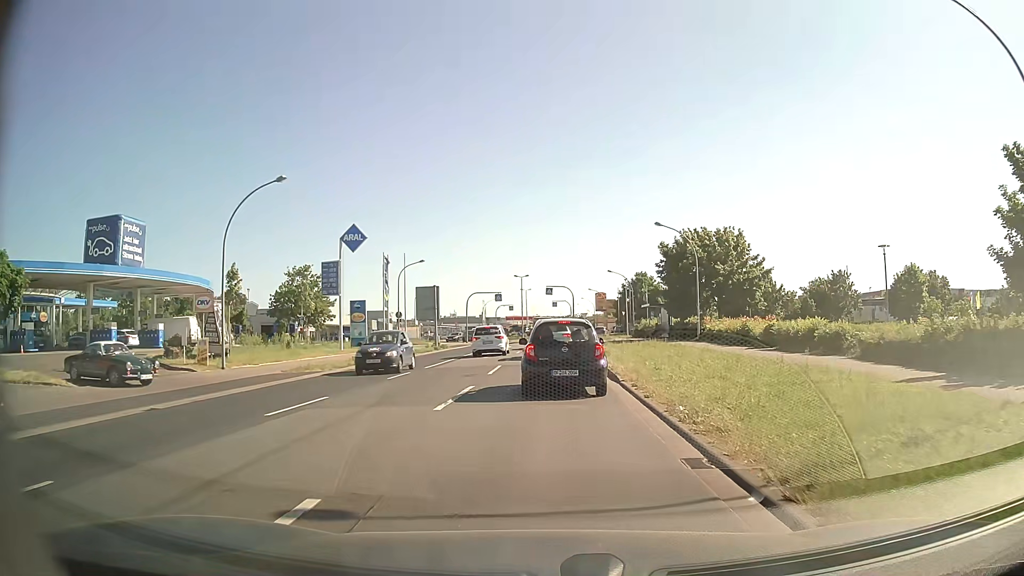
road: tertiary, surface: asphalt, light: Day
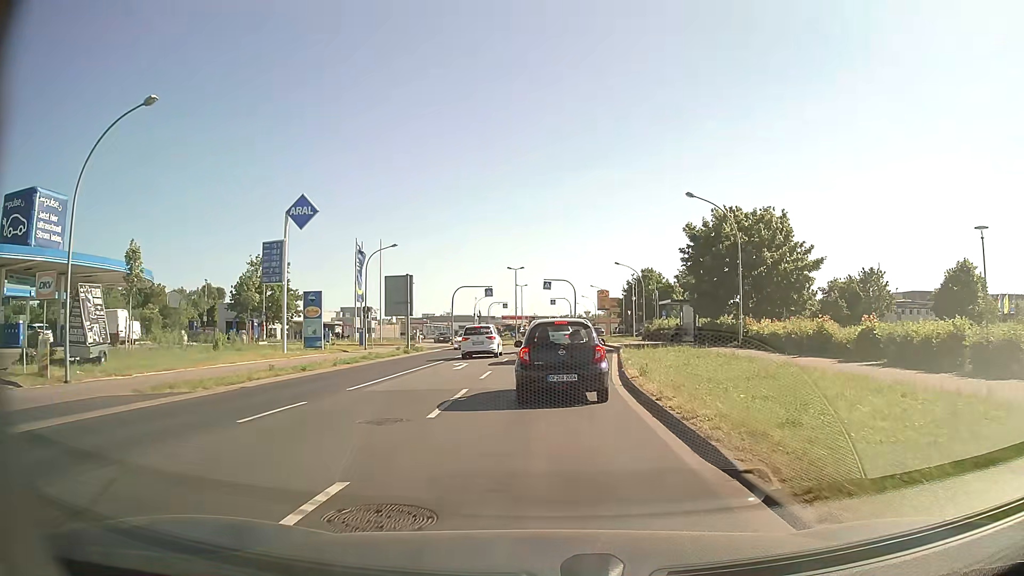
(0.0, +10.3) m; 0°
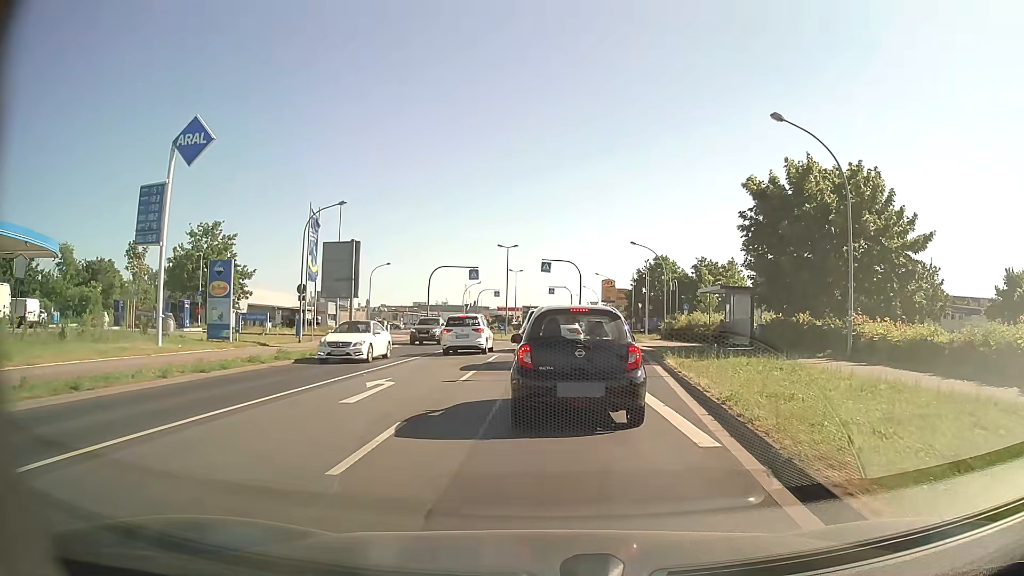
(+0.1, +12.8) m; 0°
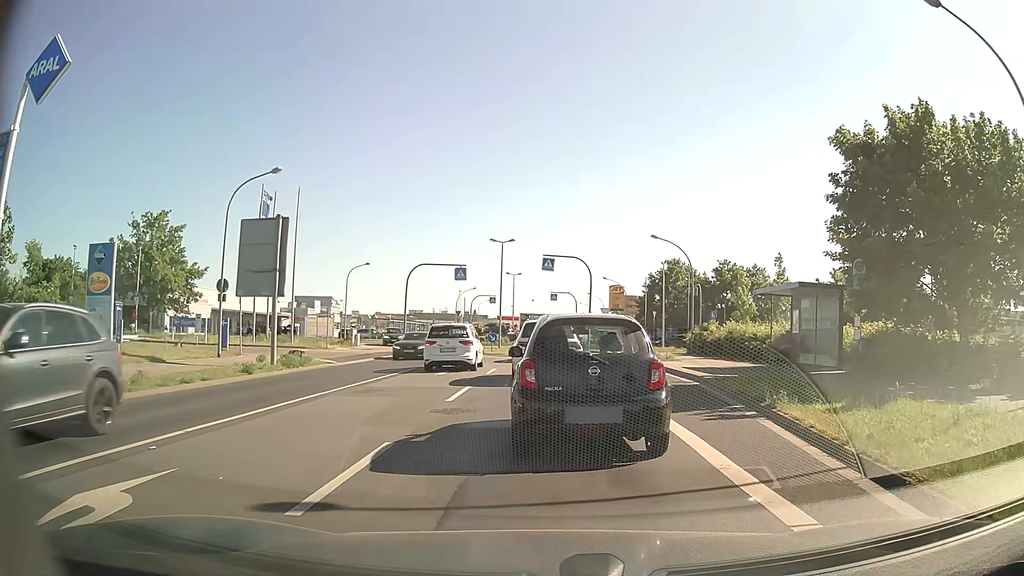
(0.0, +9.7) m; 0°
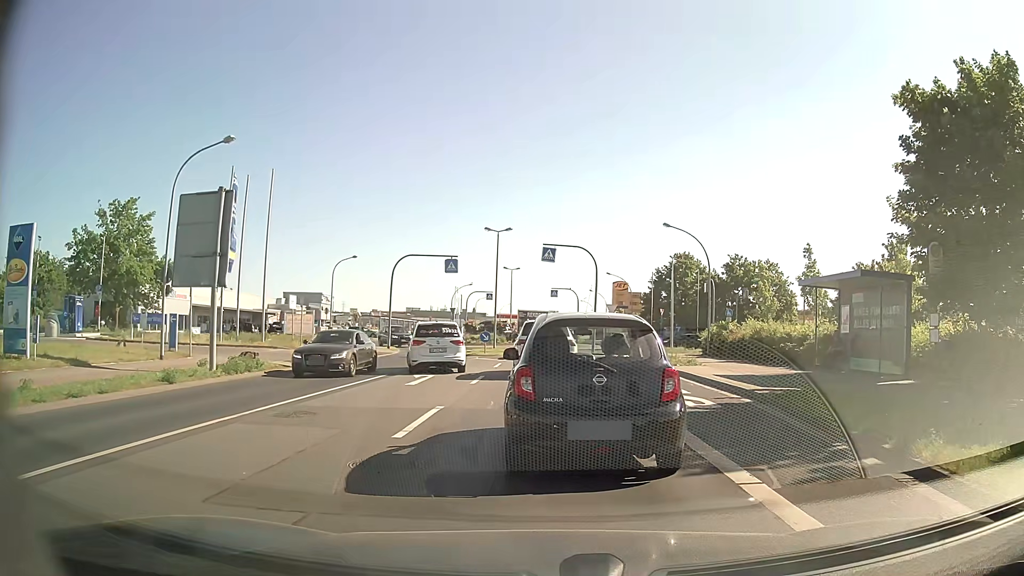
(0.0, +4.6) m; 0°
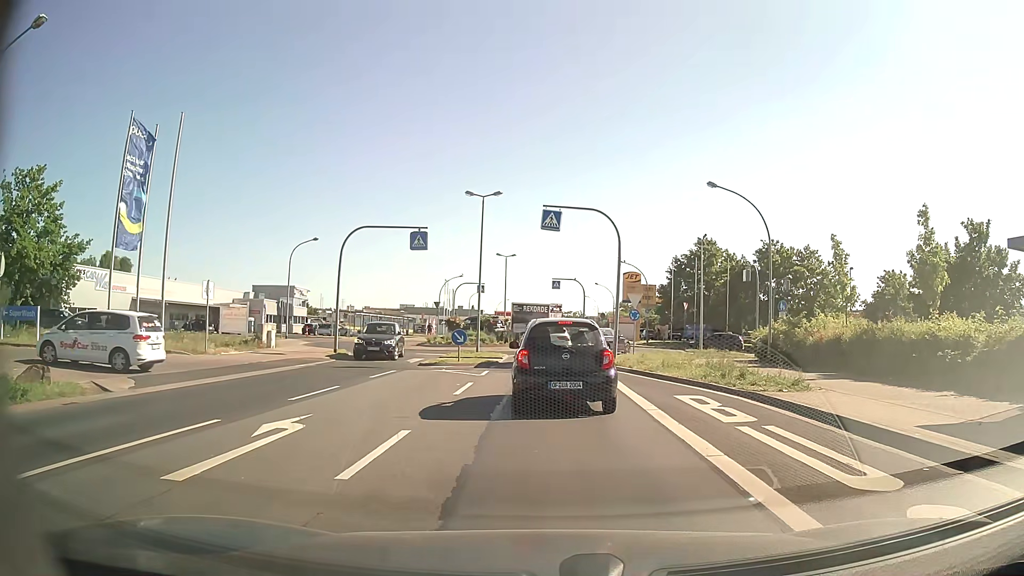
(0.0, +11.3) m; 0°
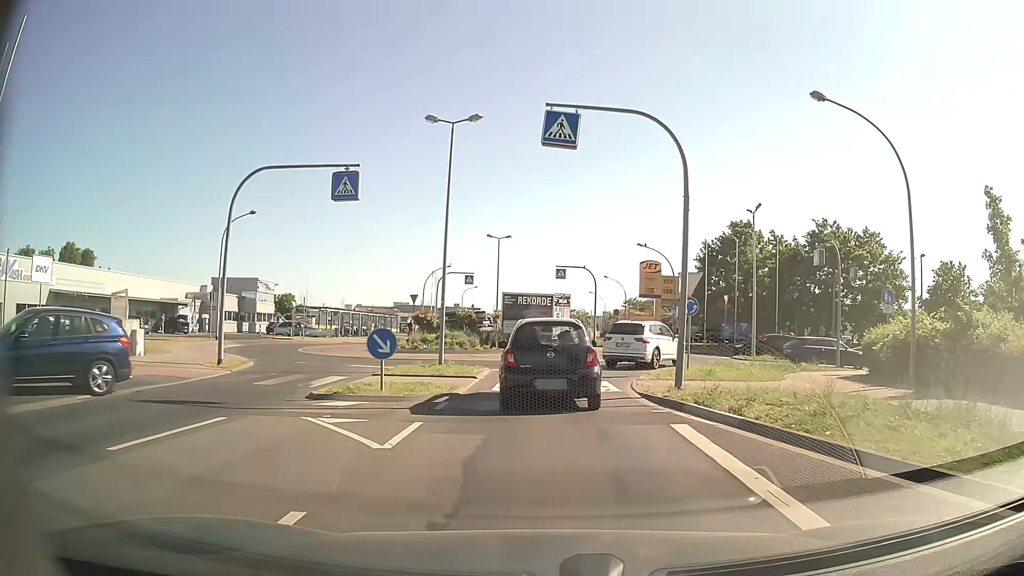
(0.0, +12.4) m; -1°
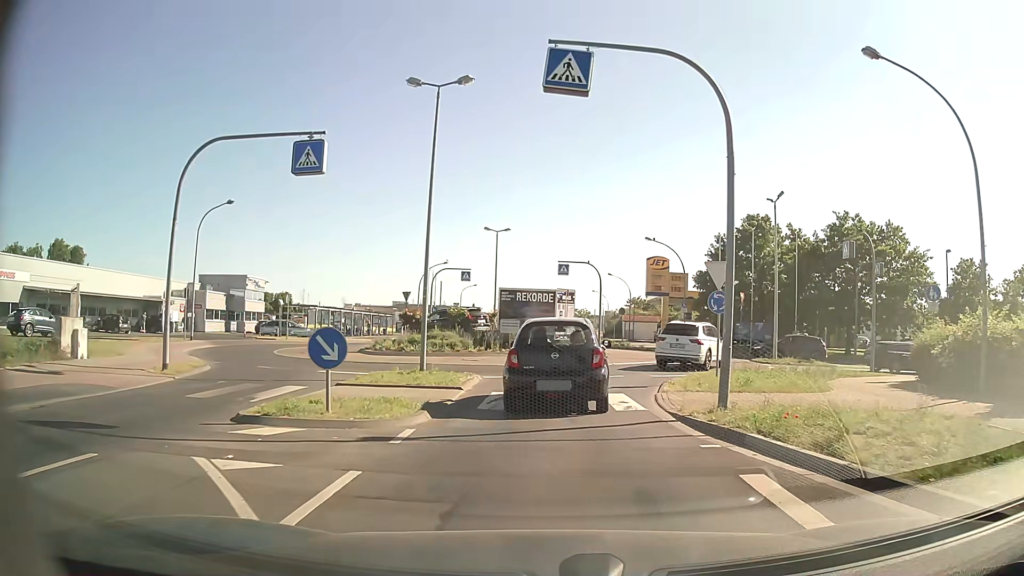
(0.0, +3.4) m; 0°
